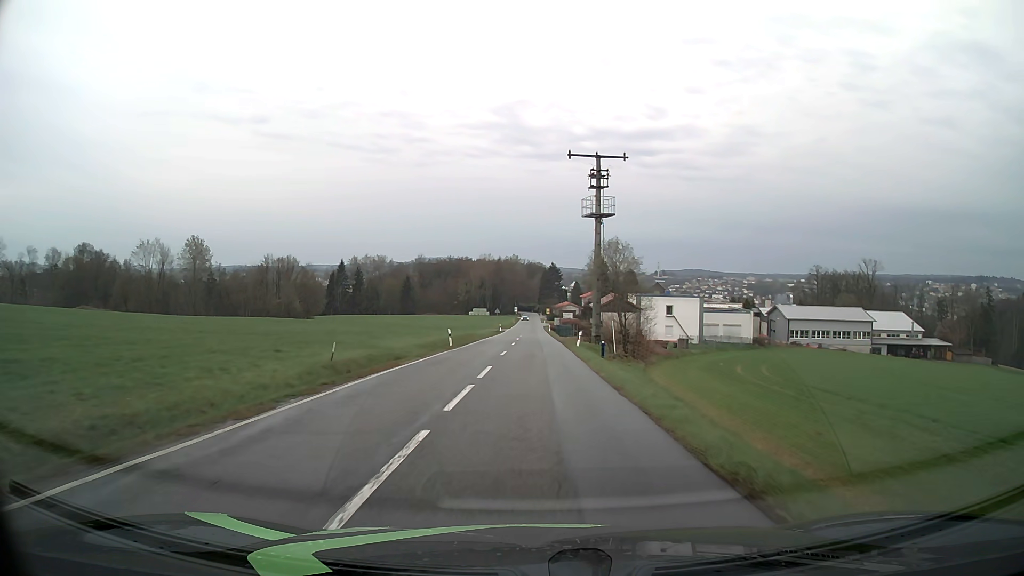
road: tertiary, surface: asphalt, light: Day
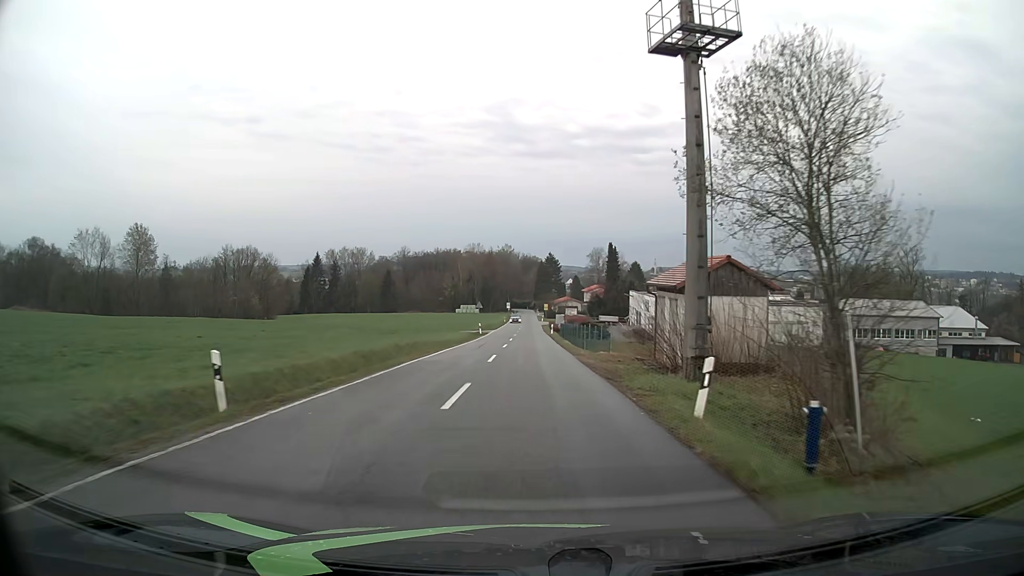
(+0.2, +28.6) m; +1°
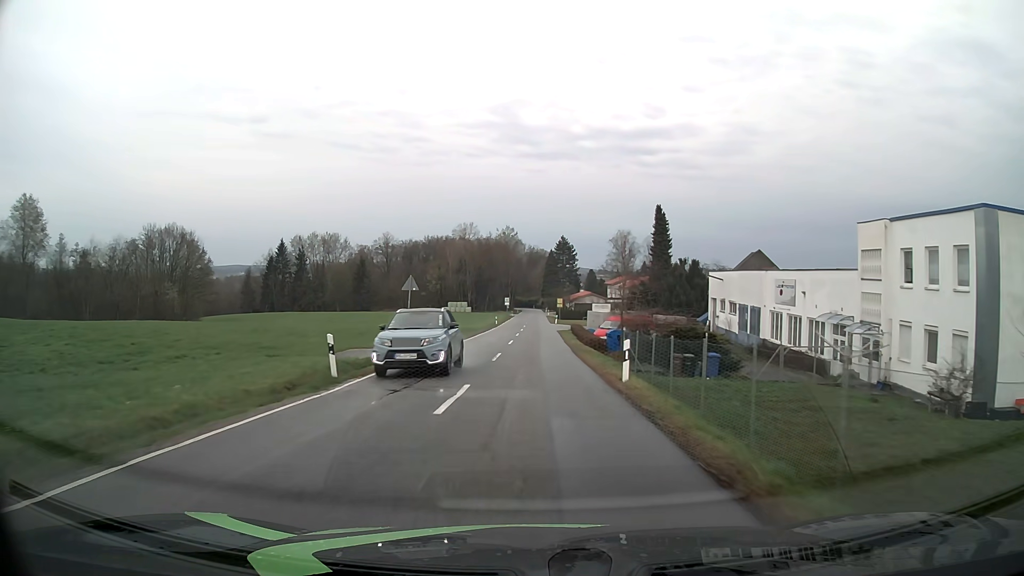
(-0.1, +47.2) m; -1°
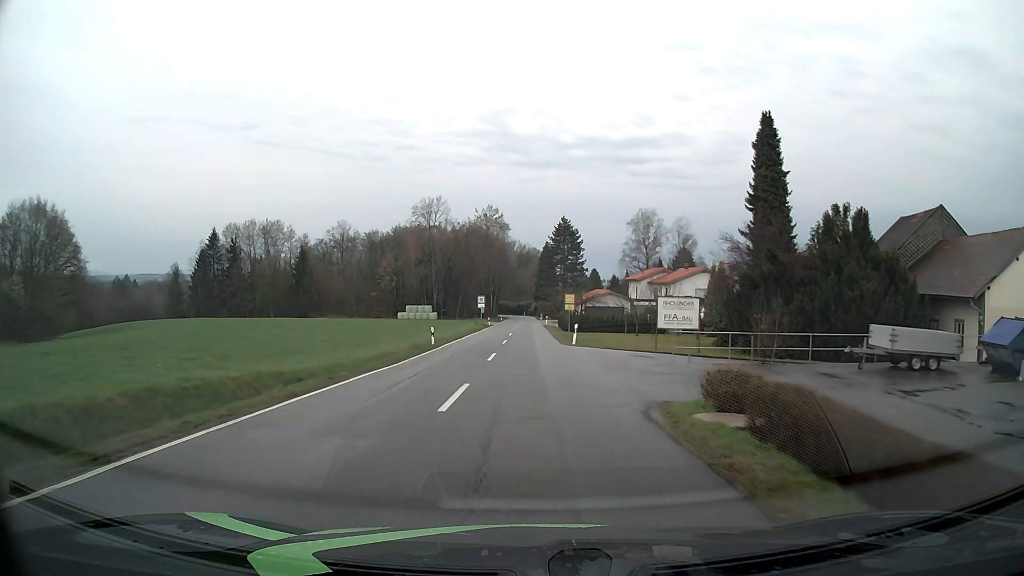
(+0.2, +46.2) m; +1°
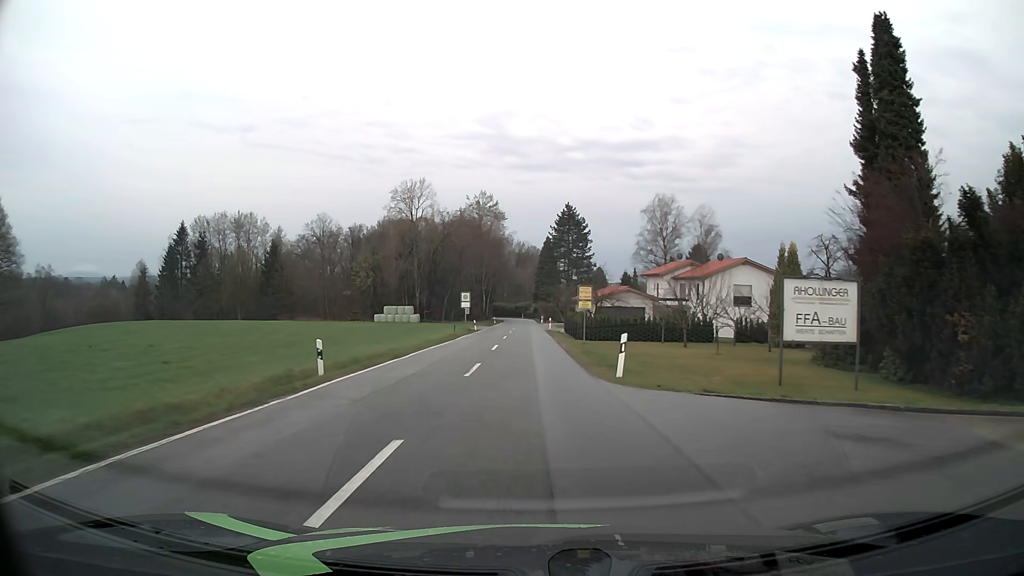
(0.0, +18.0) m; 0°
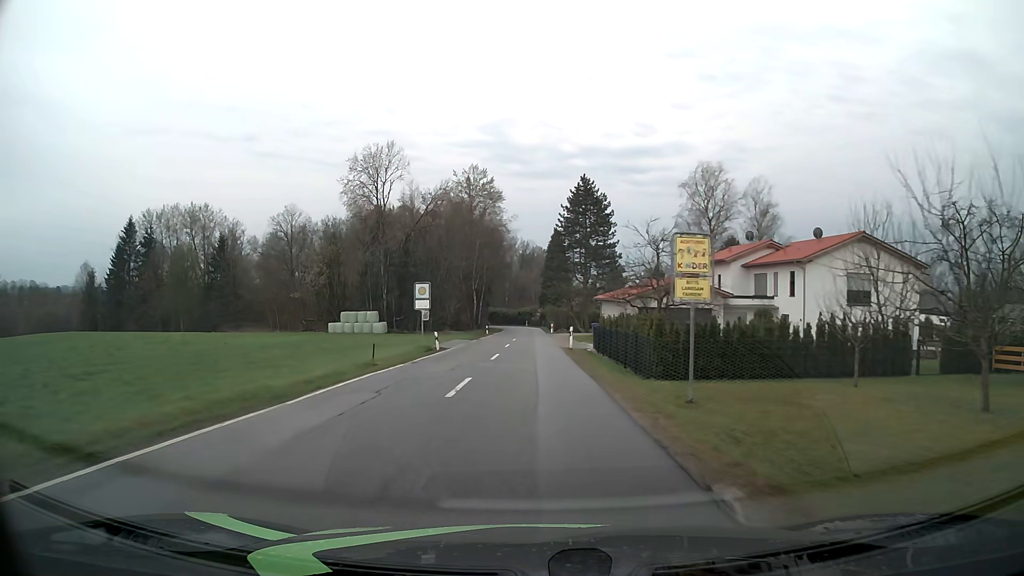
(0.0, +26.7) m; 0°
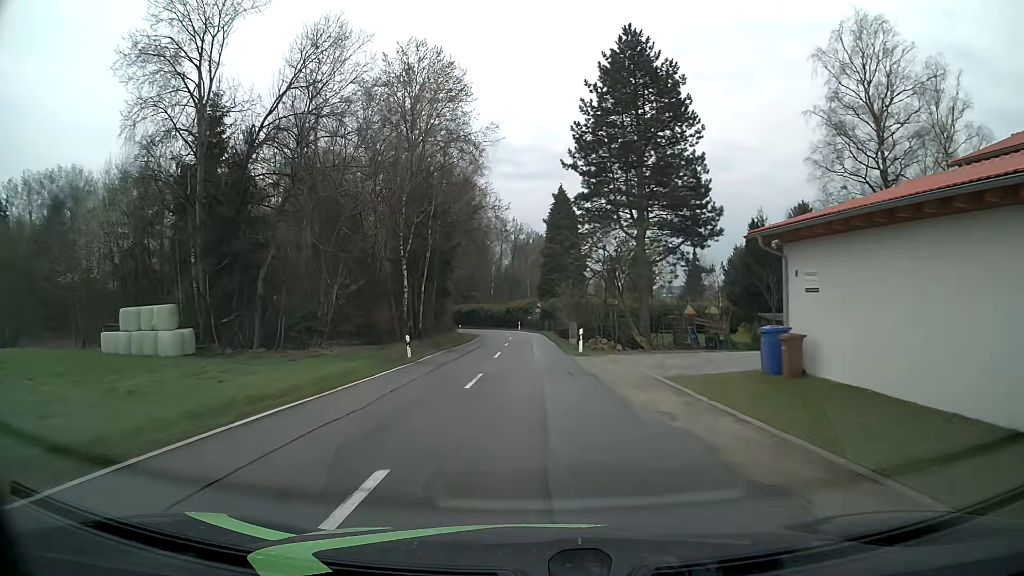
(-0.1, +44.9) m; 0°
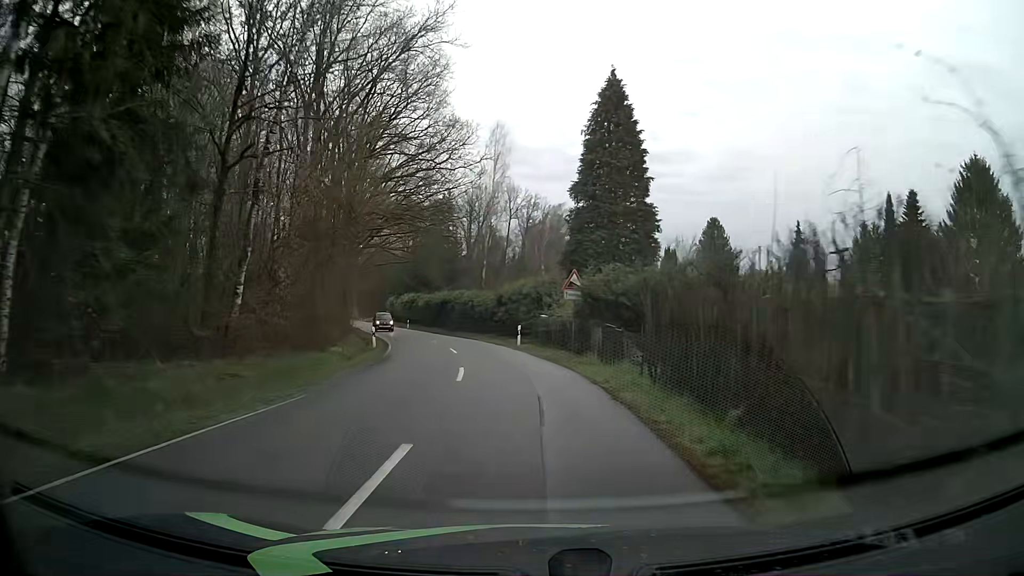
(-0.4, +45.7) m; -1°
(0, +10) (-1, +20) (-2, +30) (-4, +40) (-7, +49) (-10, +59) (-13, +68) (-16, +78) (-19, +87) (-22, +97) m
